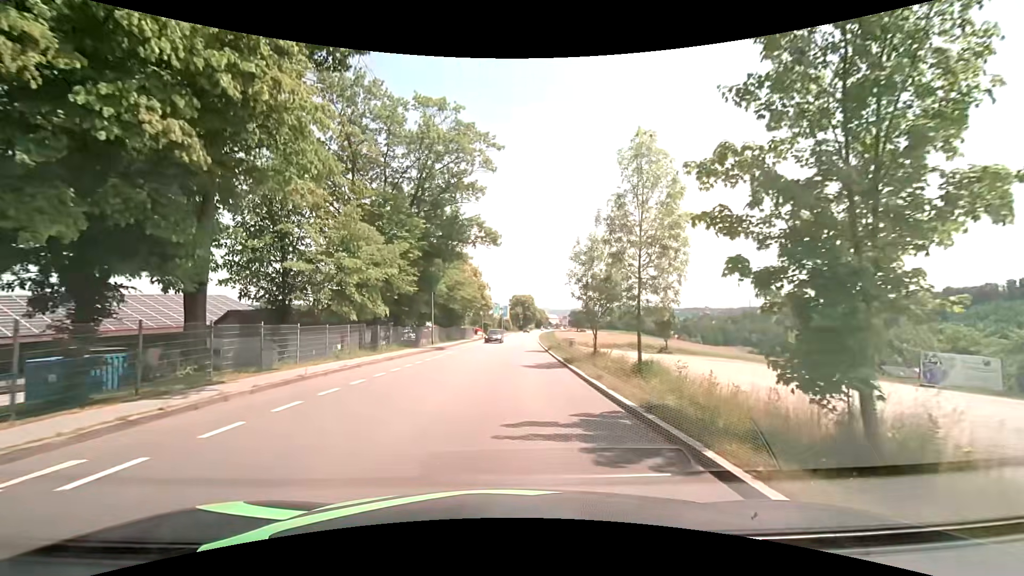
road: tertiary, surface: asphalt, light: Day
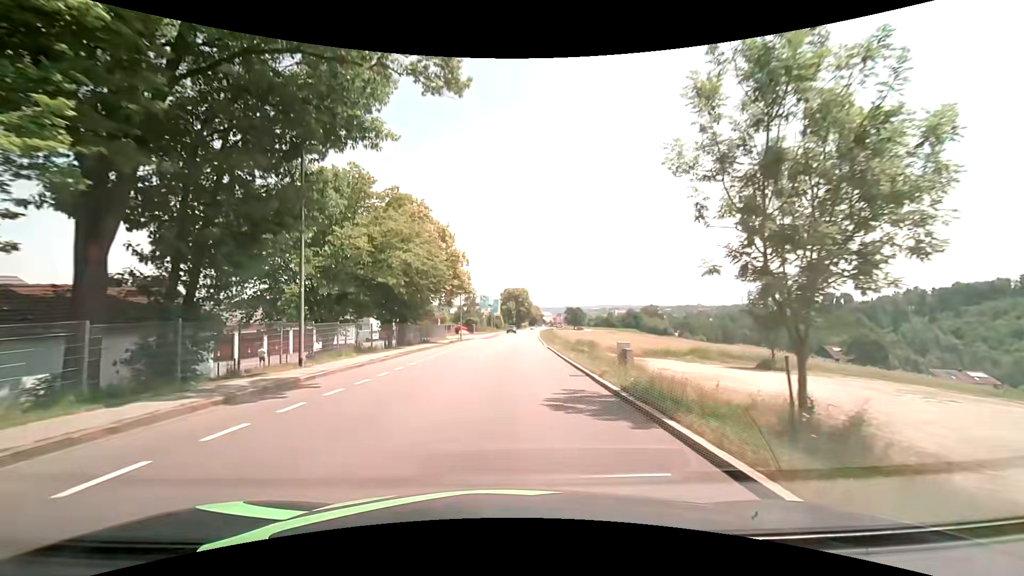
(+0.1, +24.5) m; +1°
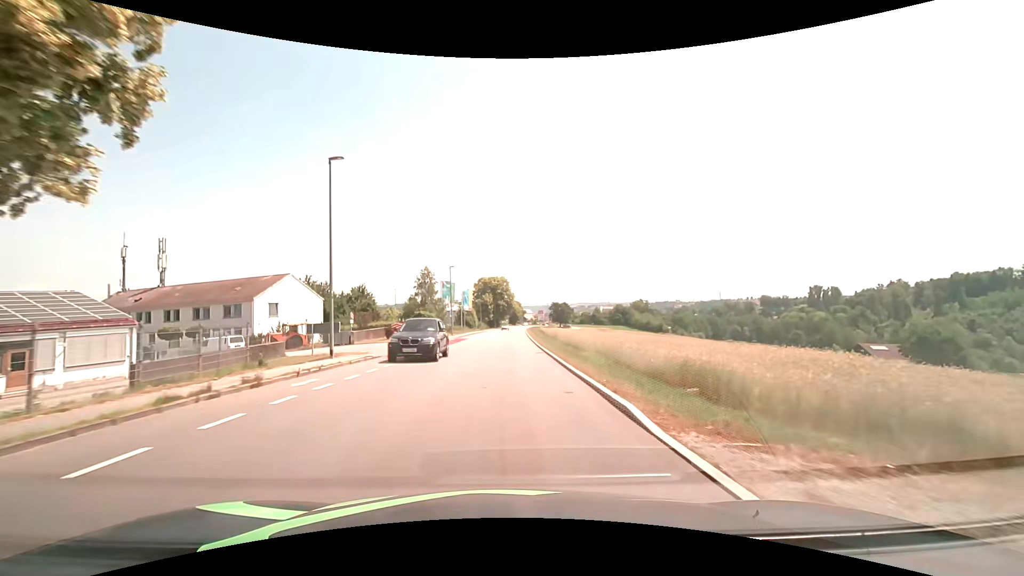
(+0.8, +35.7) m; +3°
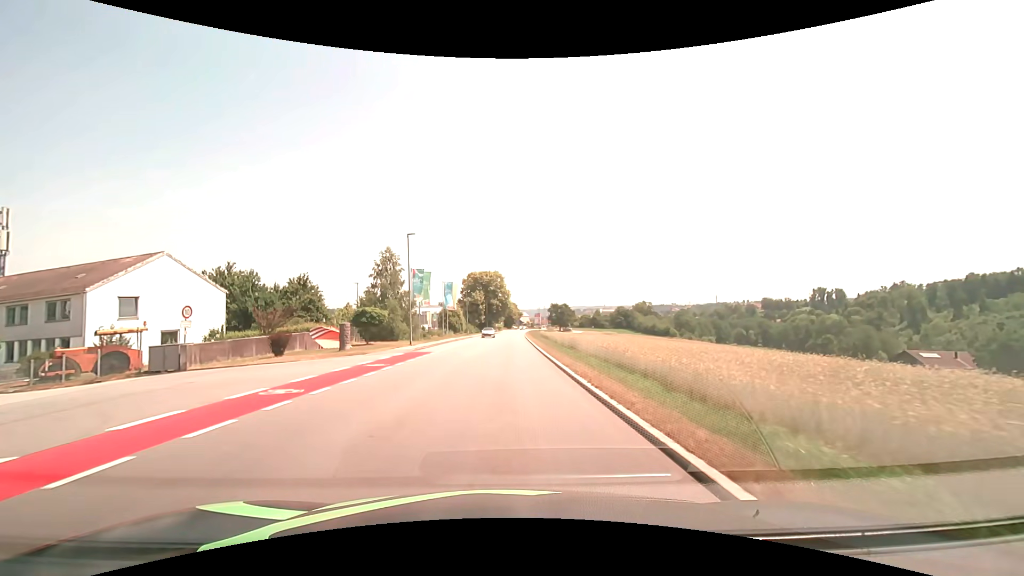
(0.0, +22.2) m; 0°
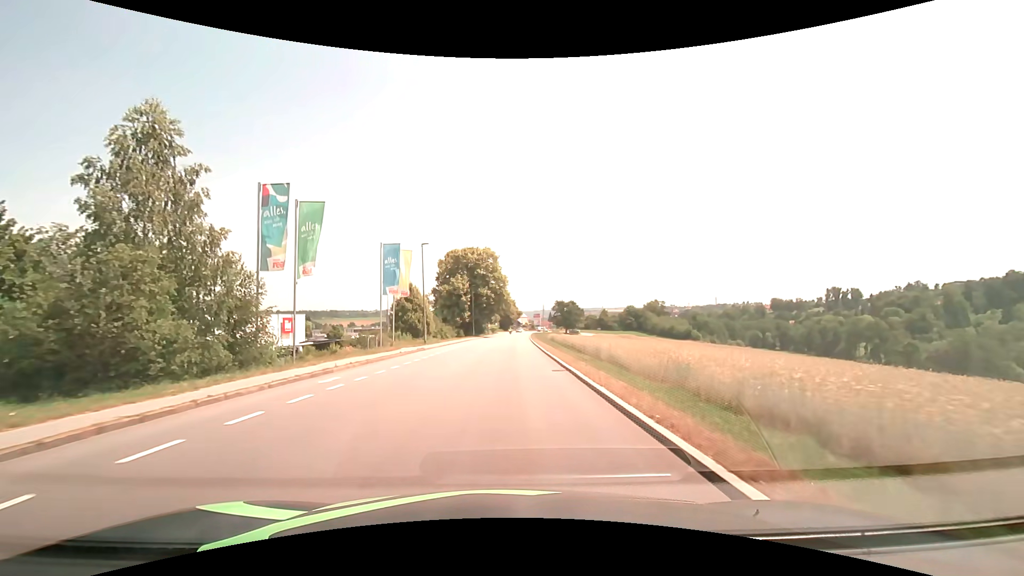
(+0.2, +37.4) m; 0°
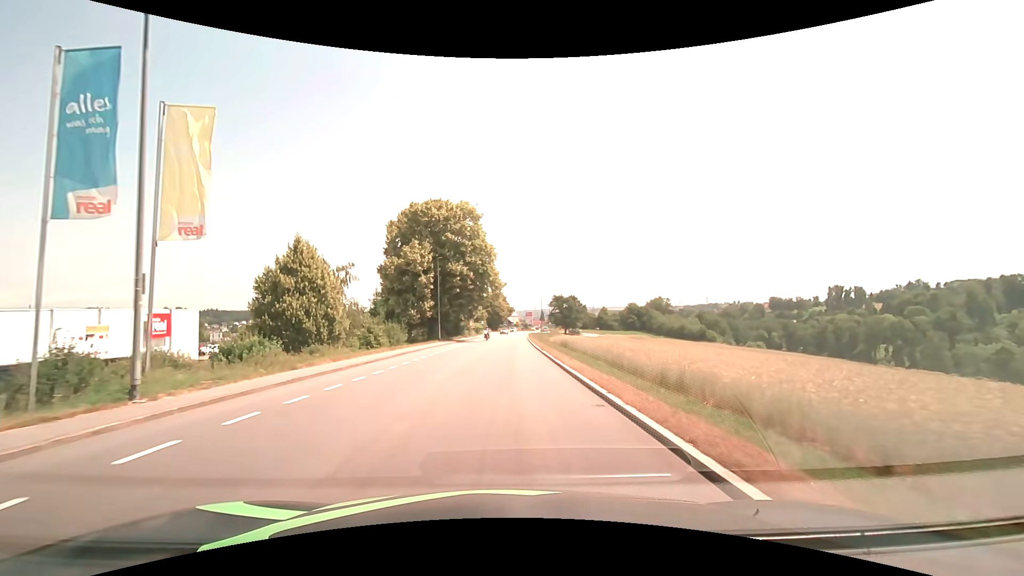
(+0.2, +30.1) m; +1°
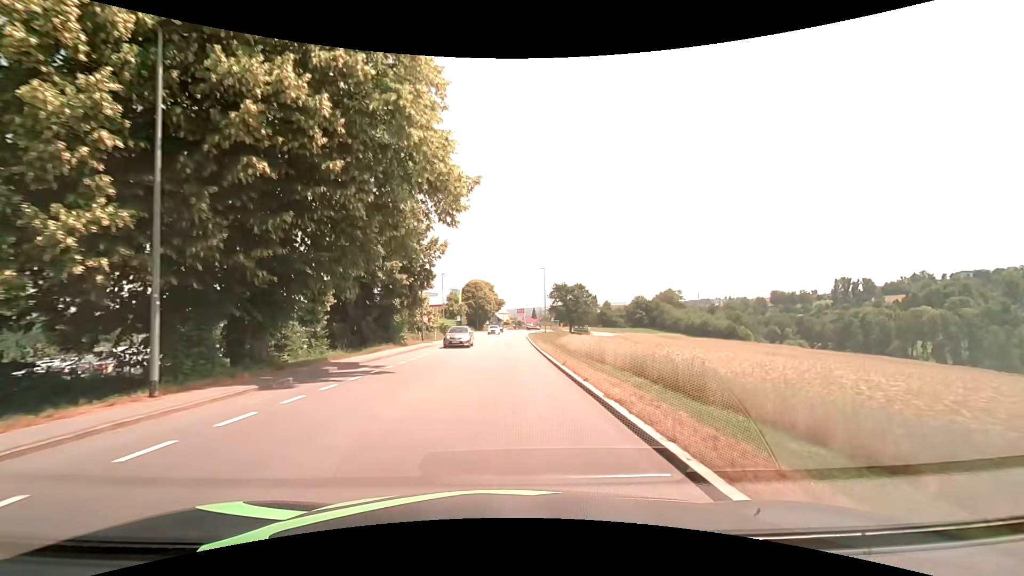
(+0.5, +37.9) m; +1°
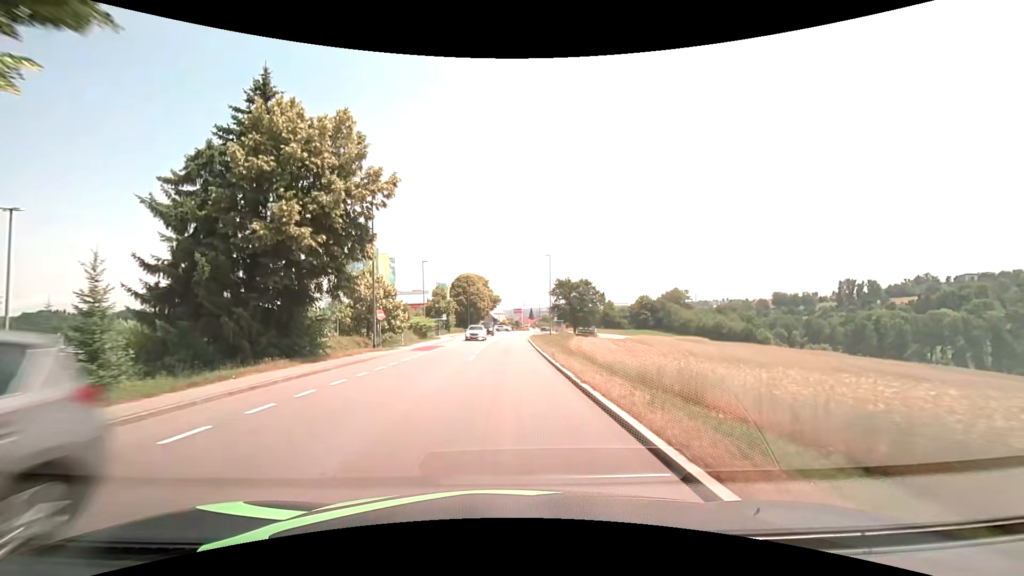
(0.0, +15.2) m; 0°
